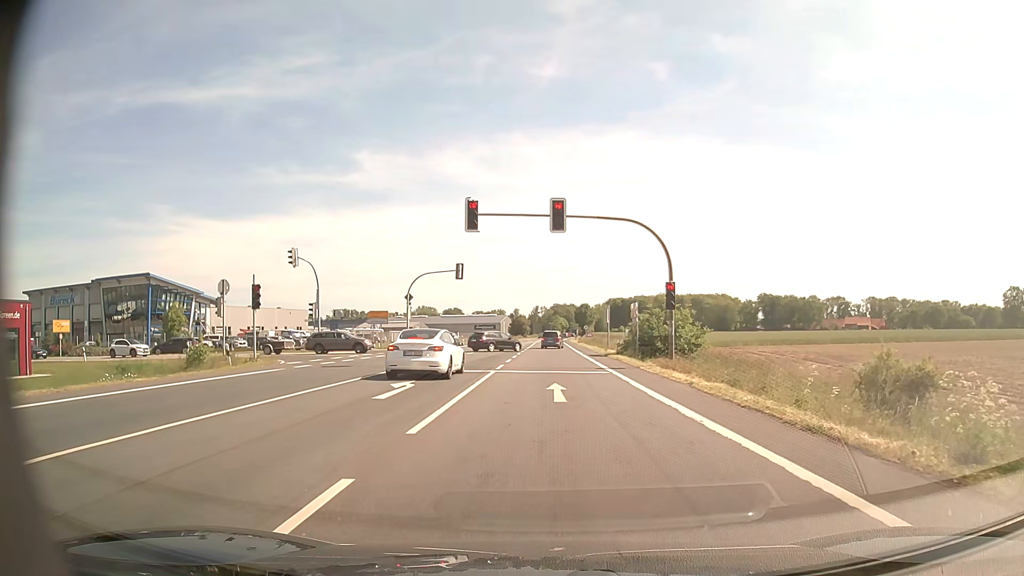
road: primary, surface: asphalt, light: Day
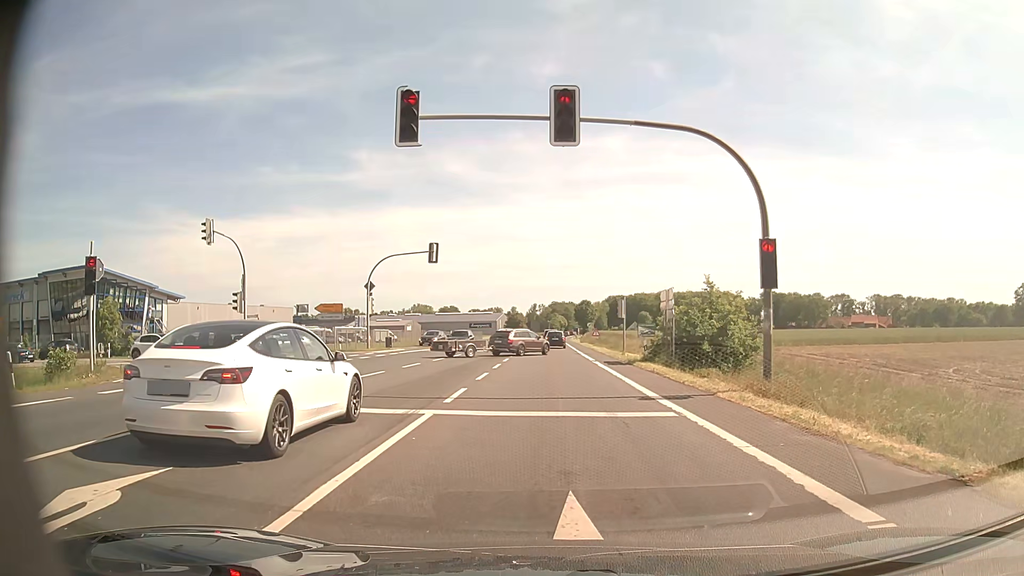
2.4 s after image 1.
(0.0, +12.2) m; 0°
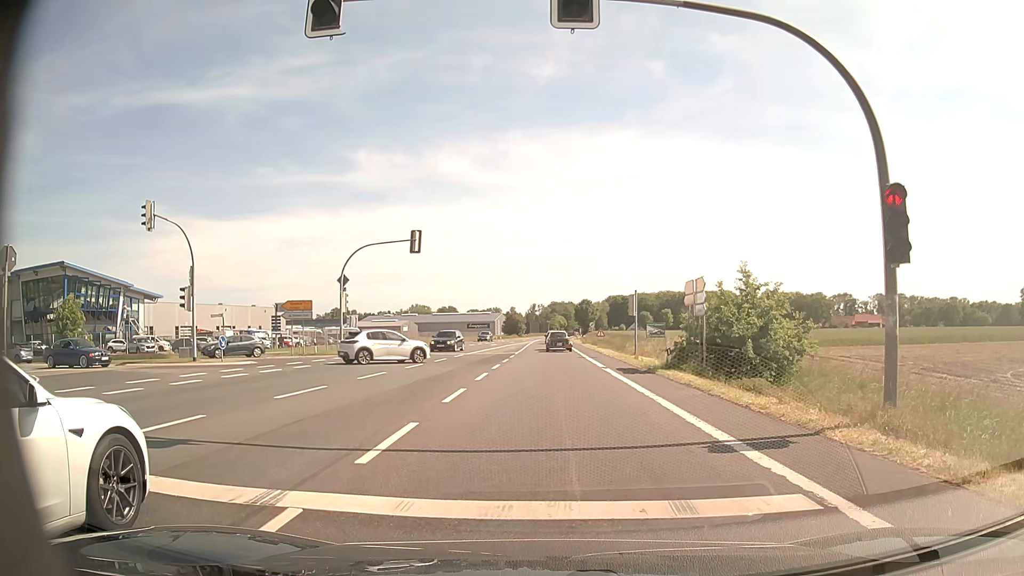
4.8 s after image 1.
(0.0, +5.6) m; +1°
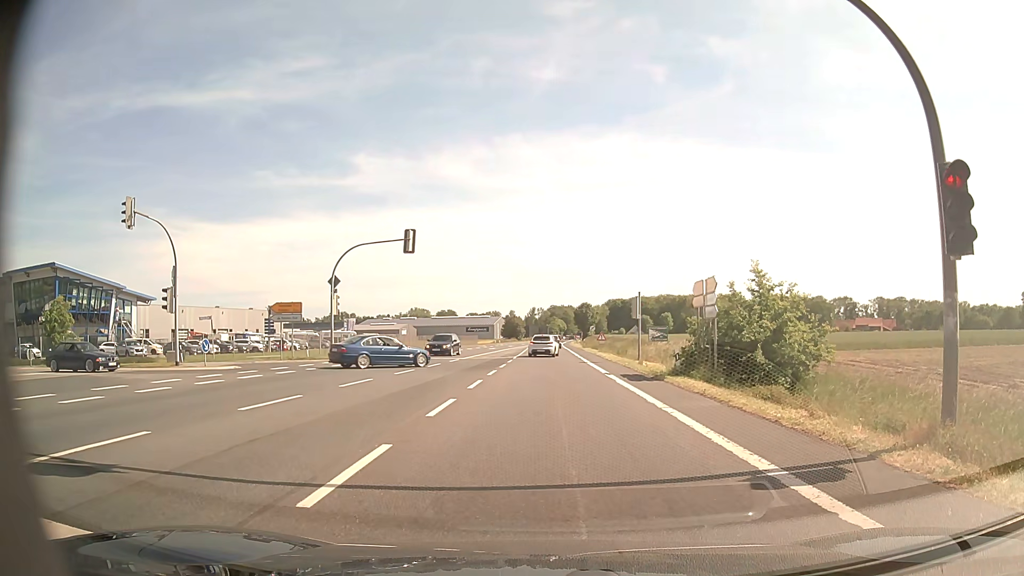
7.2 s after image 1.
(0.0, +1.6) m; 0°
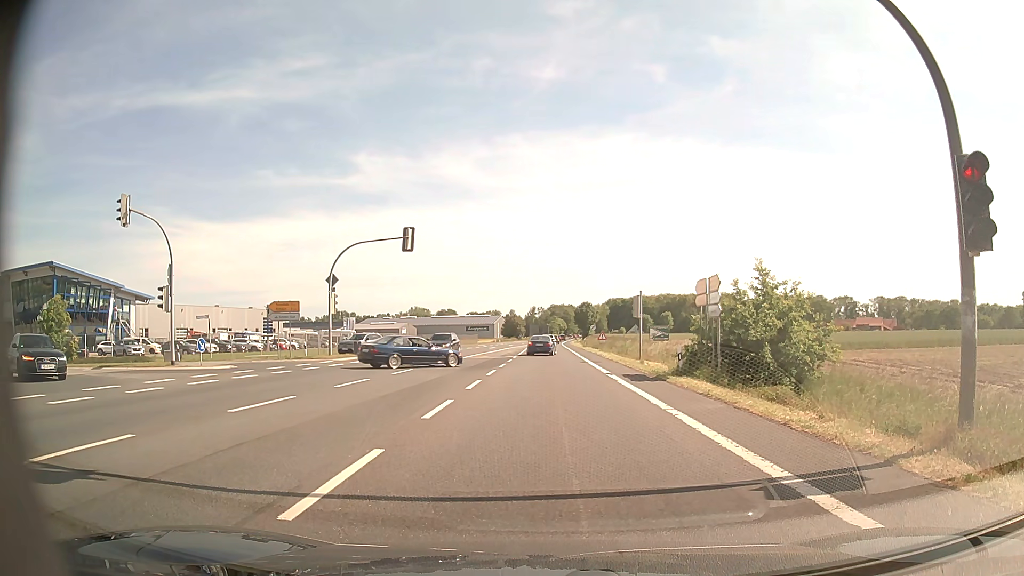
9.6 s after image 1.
(0.0, +0.5) m; 0°
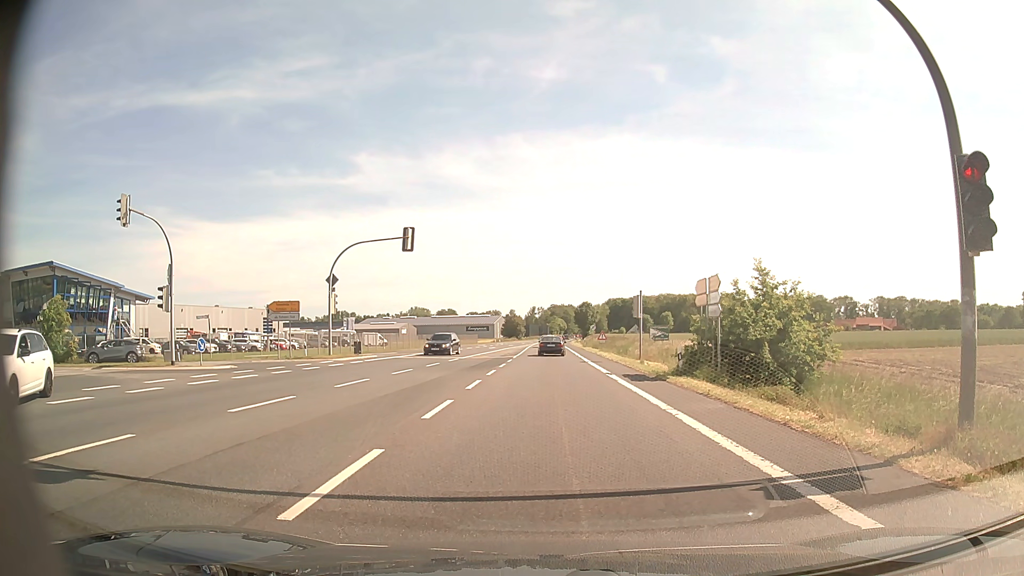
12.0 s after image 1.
(0.0, 0.0) m; 0°
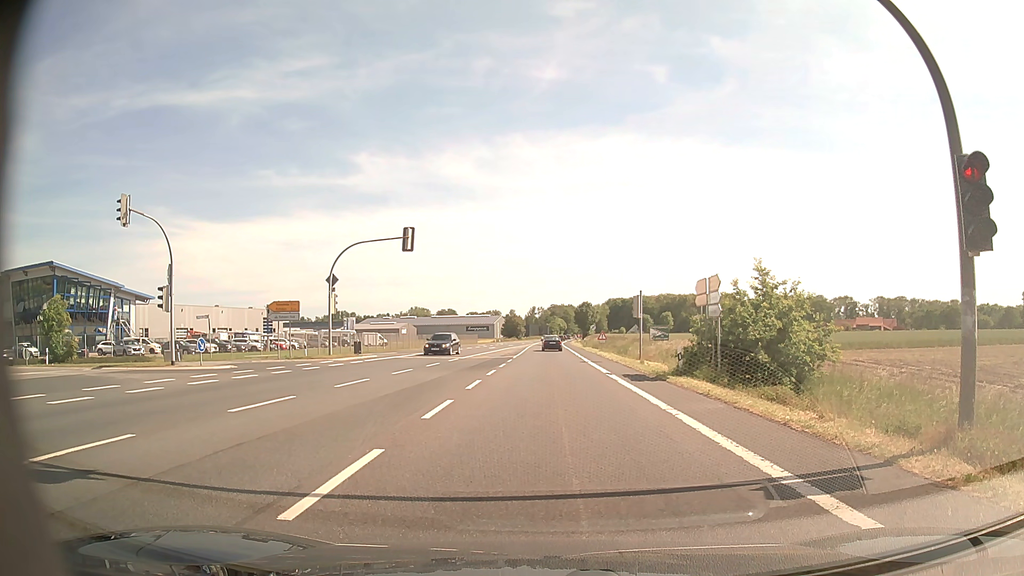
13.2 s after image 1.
(0.0, 0.0) m; 0°
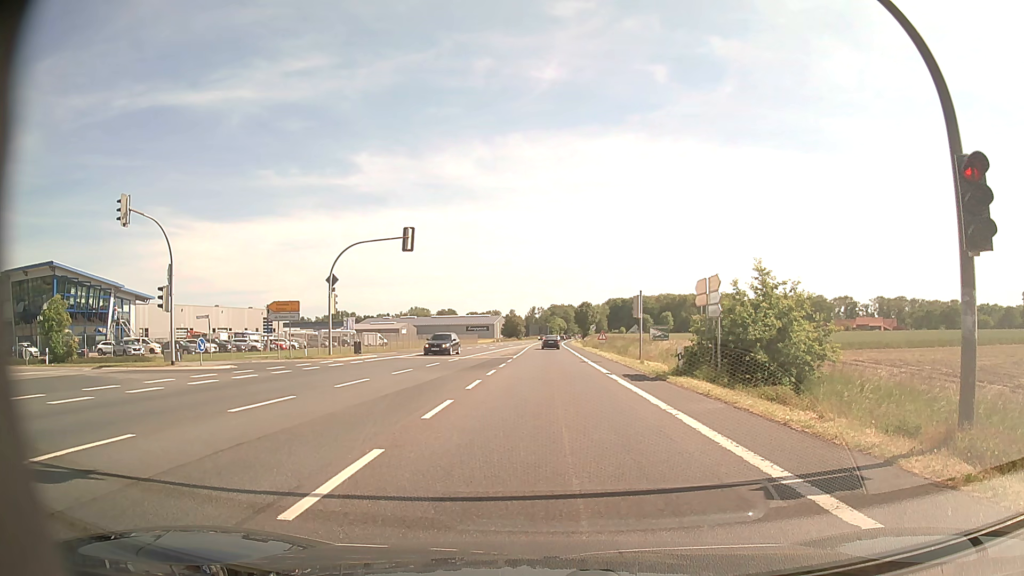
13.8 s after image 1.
(0.0, 0.0) m; 0°
(0, +10) (-1, +20) (-1, +30) (-1, +40) (-2, +50) (-2, +60) (-2, +70) (-2, +80) (-2, +90) (-2, +100) m
